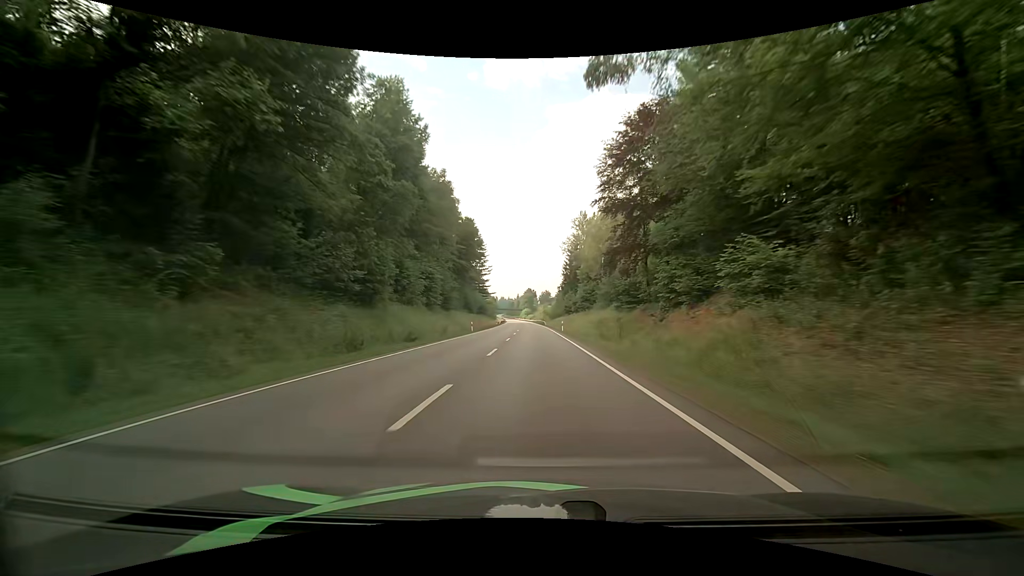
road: primary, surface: asphalt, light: Day
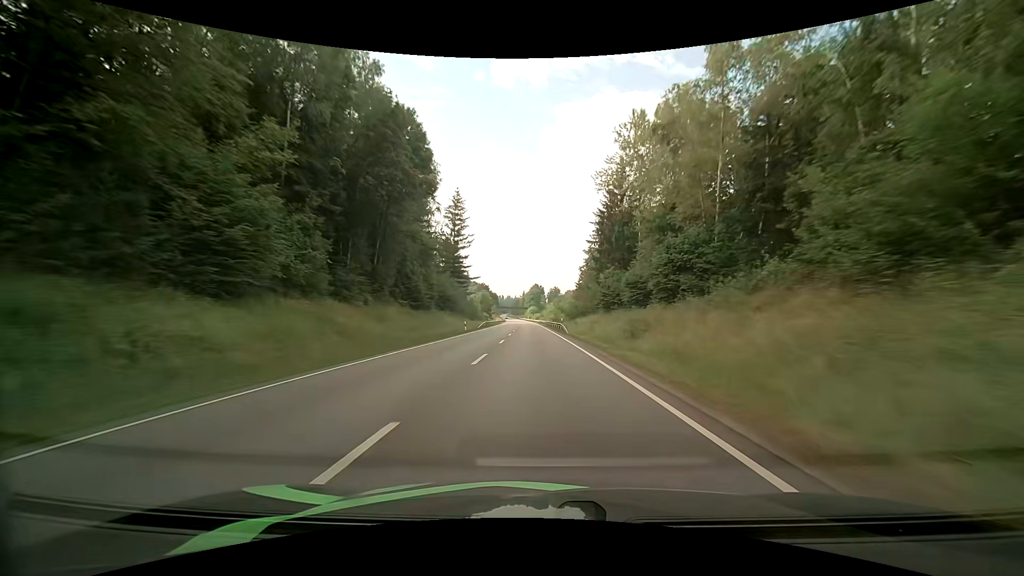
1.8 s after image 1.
(-0.4, +51.6) m; -1°
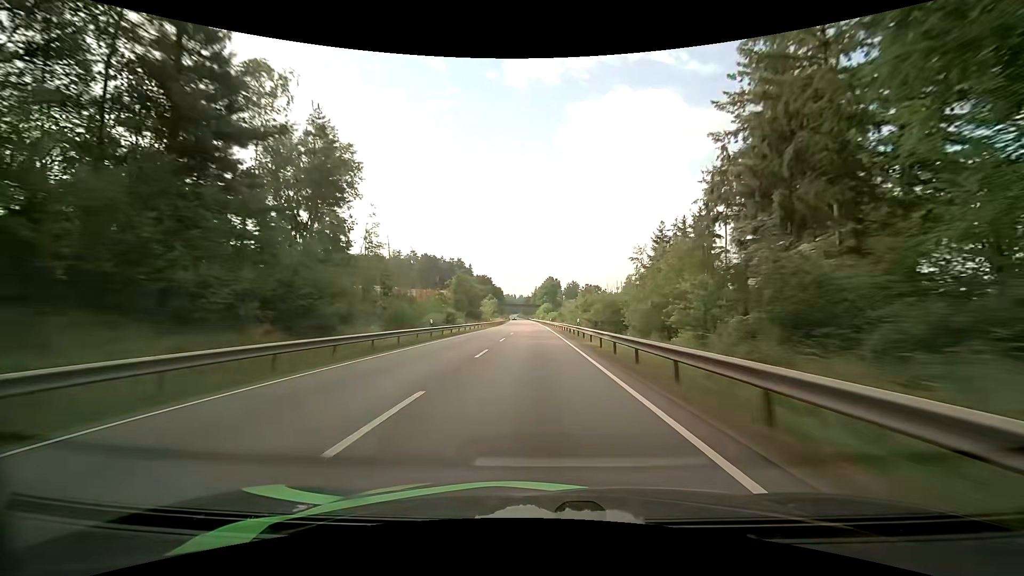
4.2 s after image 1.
(-1.3, +69.2) m; -2°
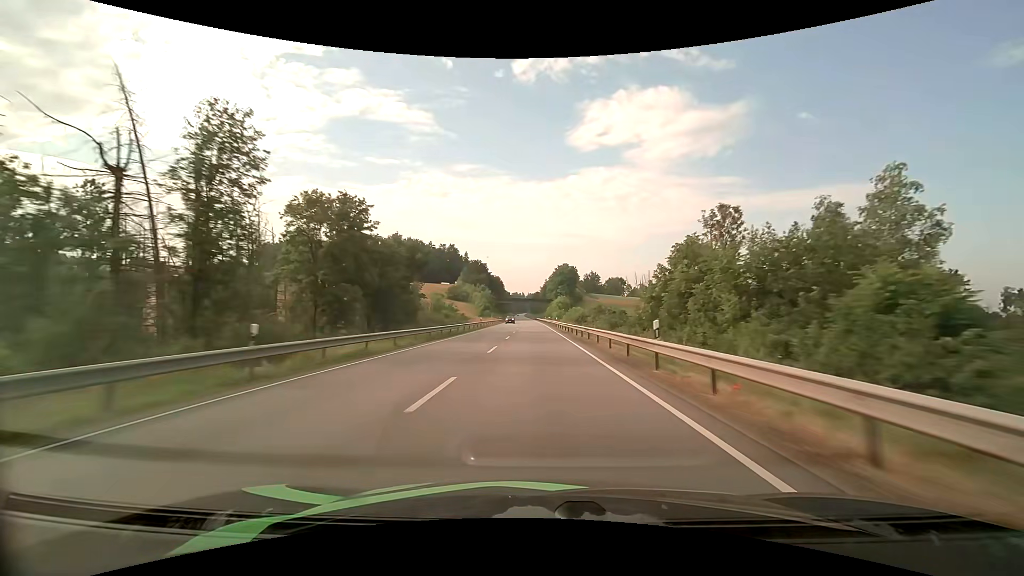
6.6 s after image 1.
(-0.4, +69.7) m; -1°
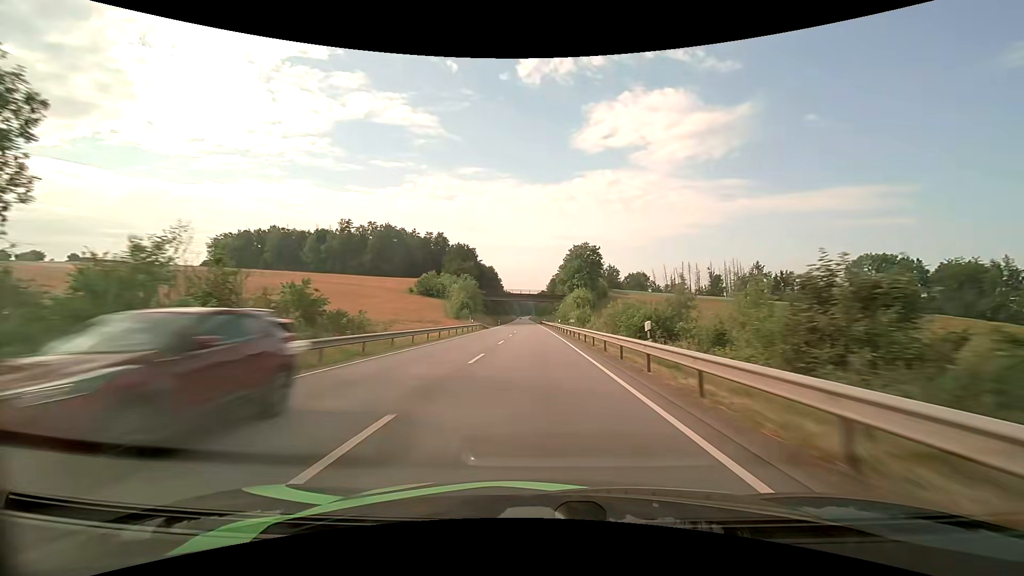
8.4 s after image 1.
(-0.3, +52.1) m; -1°
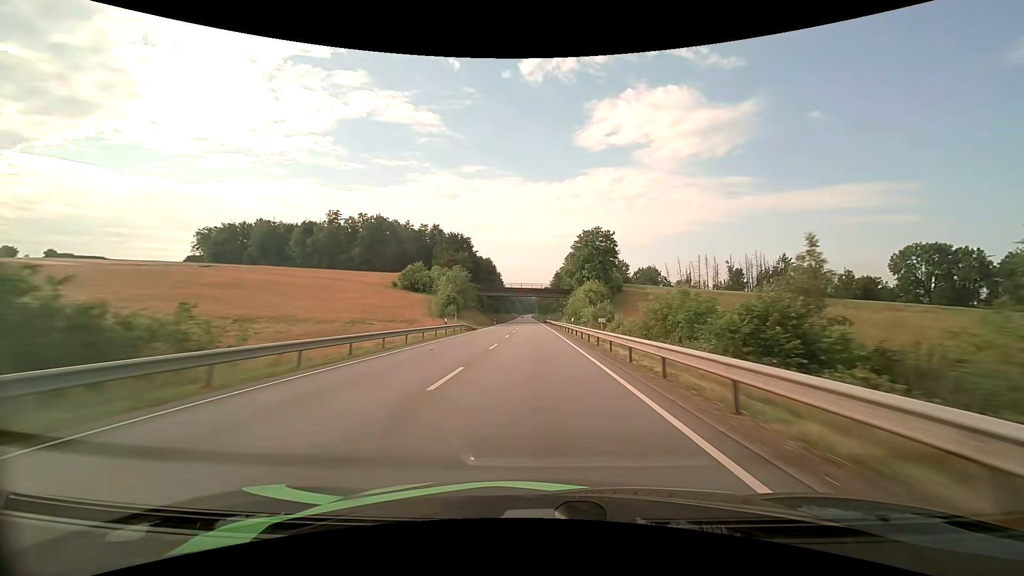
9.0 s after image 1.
(-0.1, +17.5) m; 0°
(0, +10) (0, +20) (0, +30) (0, +40) (0, +50) (-1, +60) (-1, +70) (-1, +80) (-1, +90) (-1, +100) m
